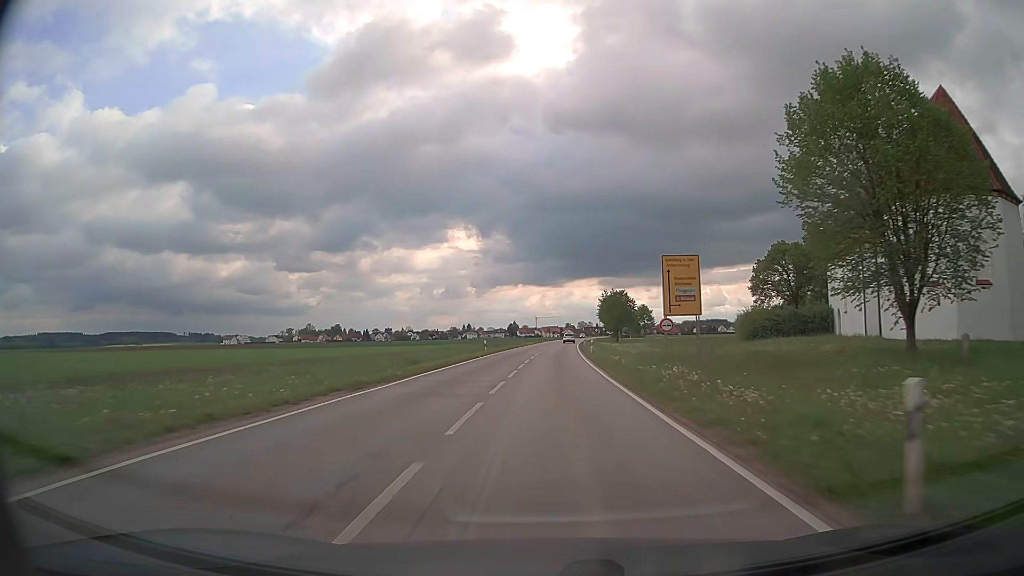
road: secondary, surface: asphalt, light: Day
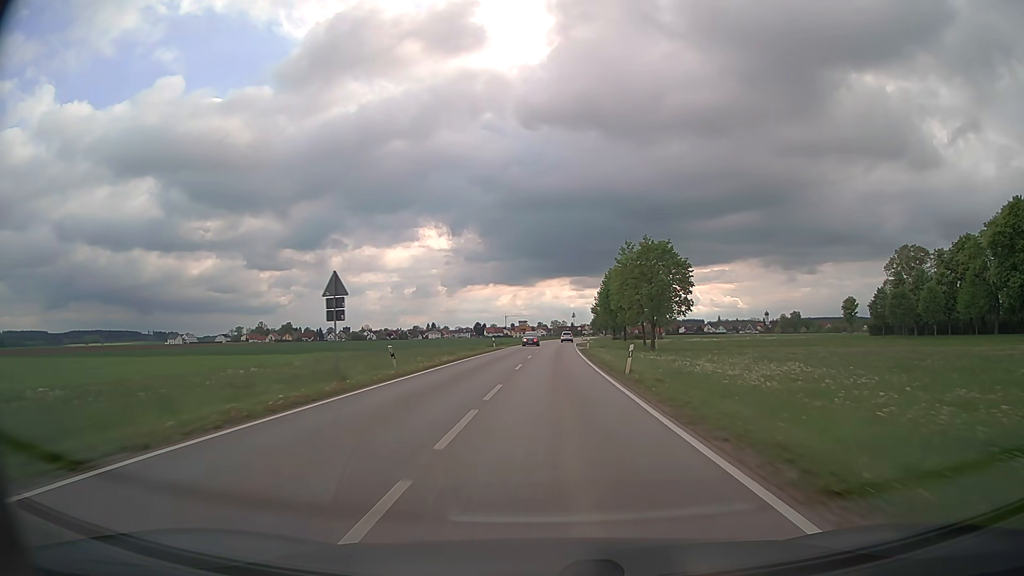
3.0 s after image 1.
(+1.5, +66.5) m; +2°
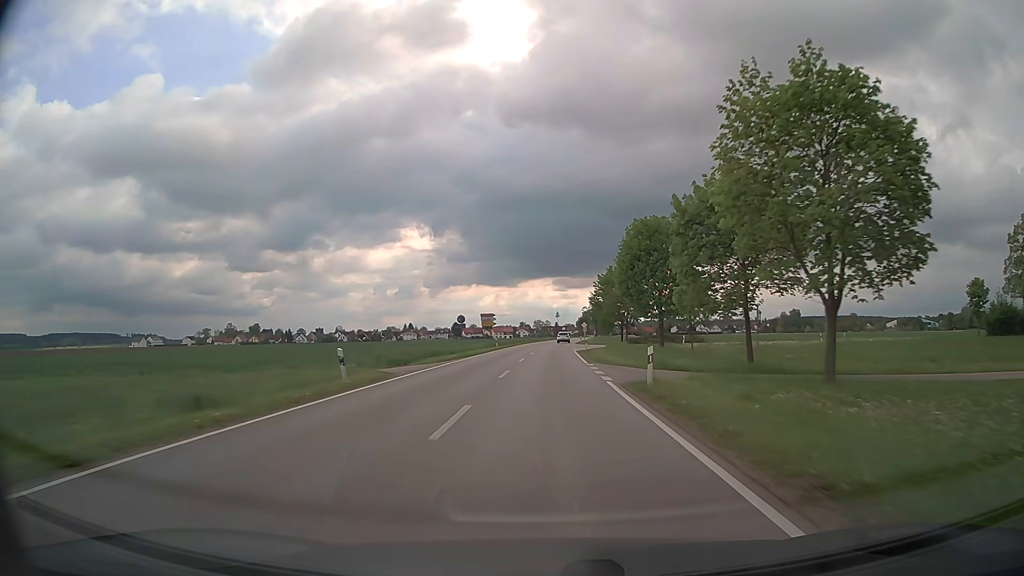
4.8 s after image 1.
(+0.6, +40.7) m; +2°
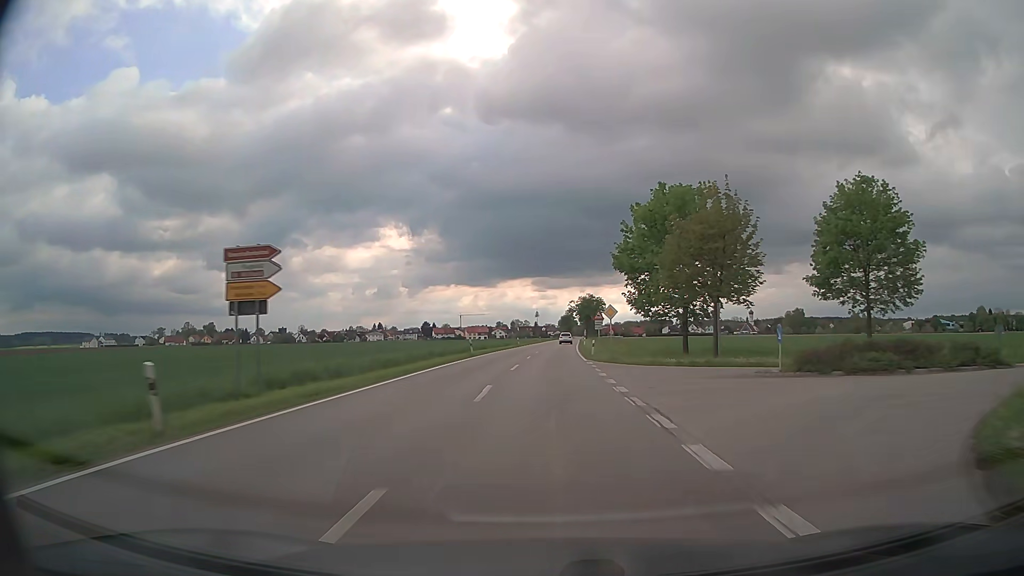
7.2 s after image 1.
(+0.6, +54.4) m; +2°
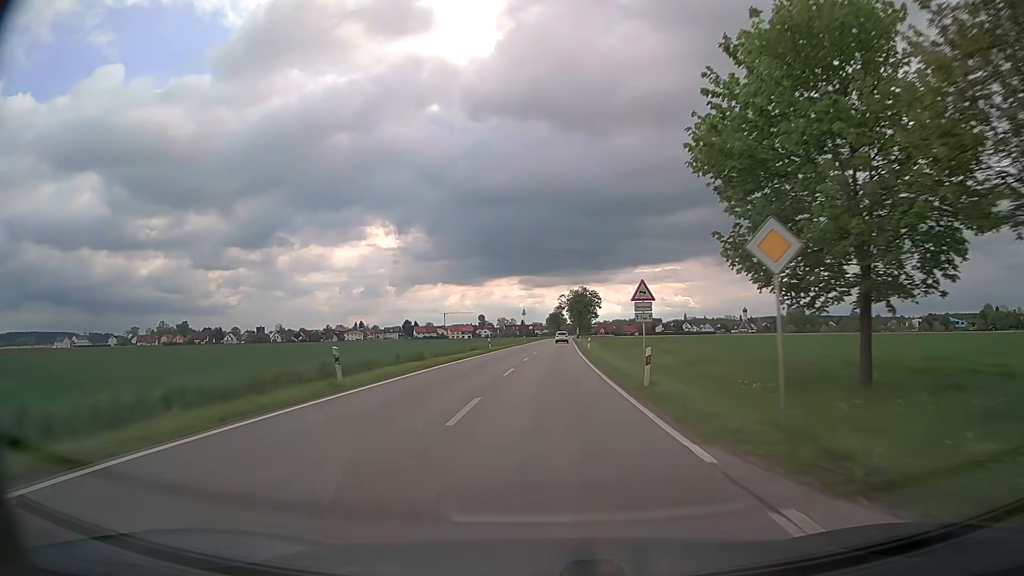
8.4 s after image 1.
(+0.3, +27.1) m; +1°
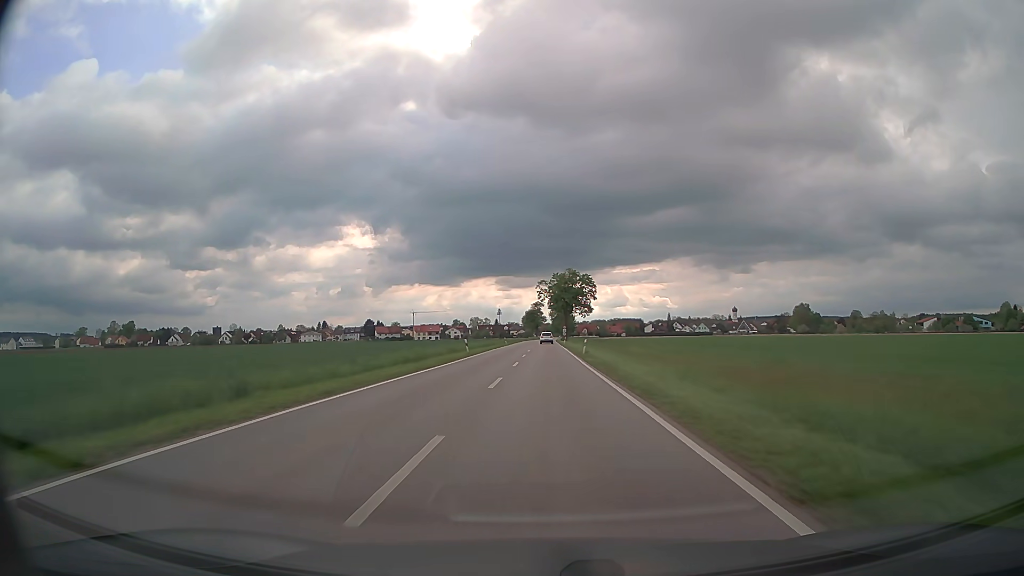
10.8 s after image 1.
(+1.0, +52.4) m; +2°
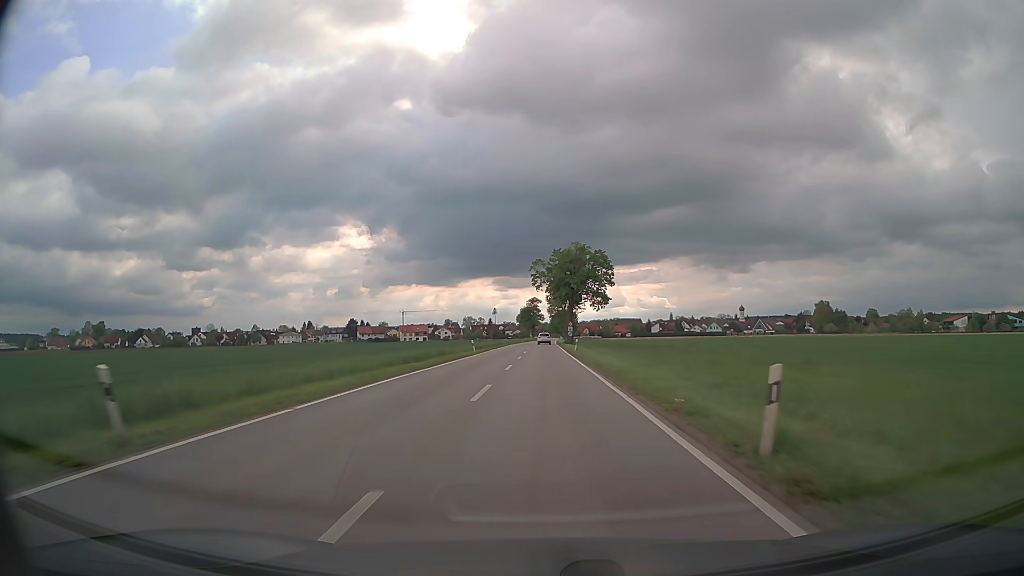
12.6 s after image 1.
(+0.2, +38.6) m; 0°
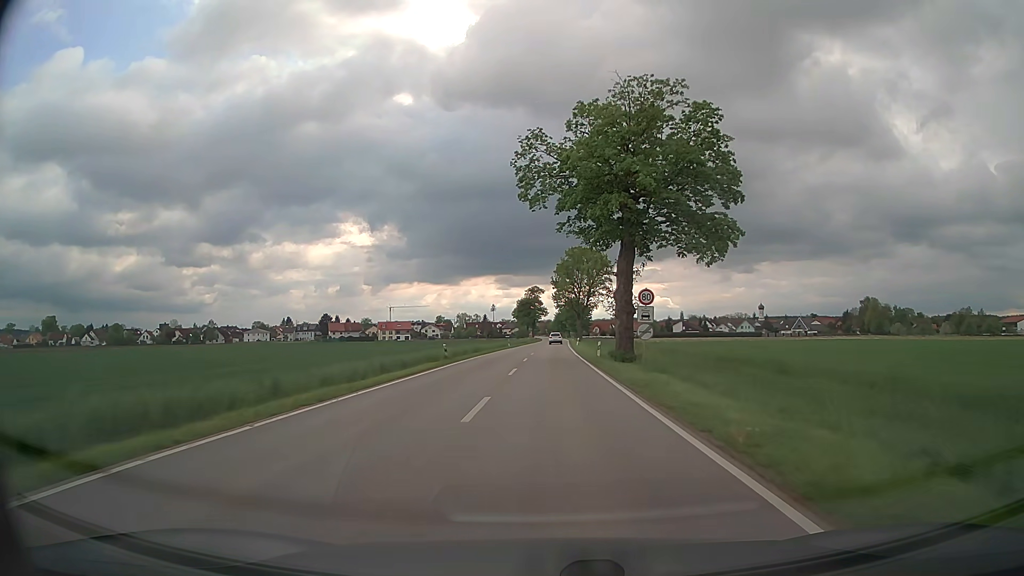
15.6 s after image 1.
(-0.2, +62.0) m; 0°
(0, +10) (0, +20) (0, +30) (0, +40) (0, +50) (+1, +60) (+1, +70) (+1, +80) (+1, +90) (+1, +100) m
